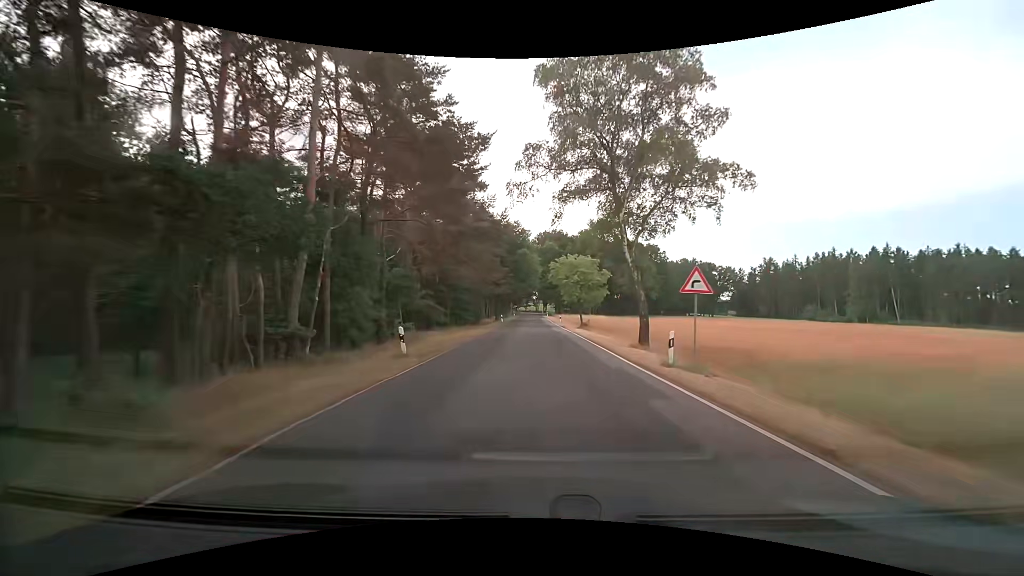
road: tertiary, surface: asphalt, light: Day
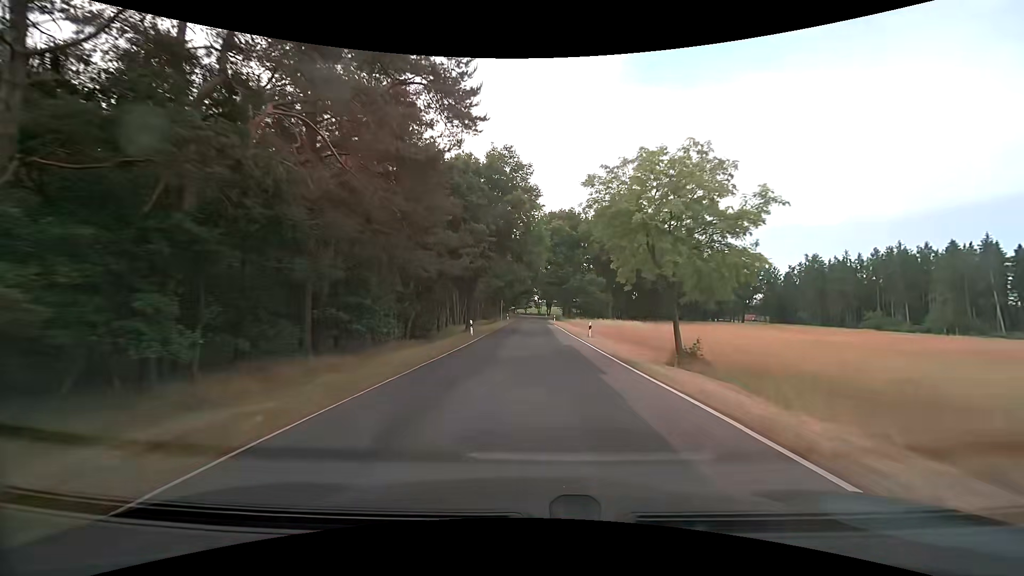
(+0.1, +31.8) m; 0°
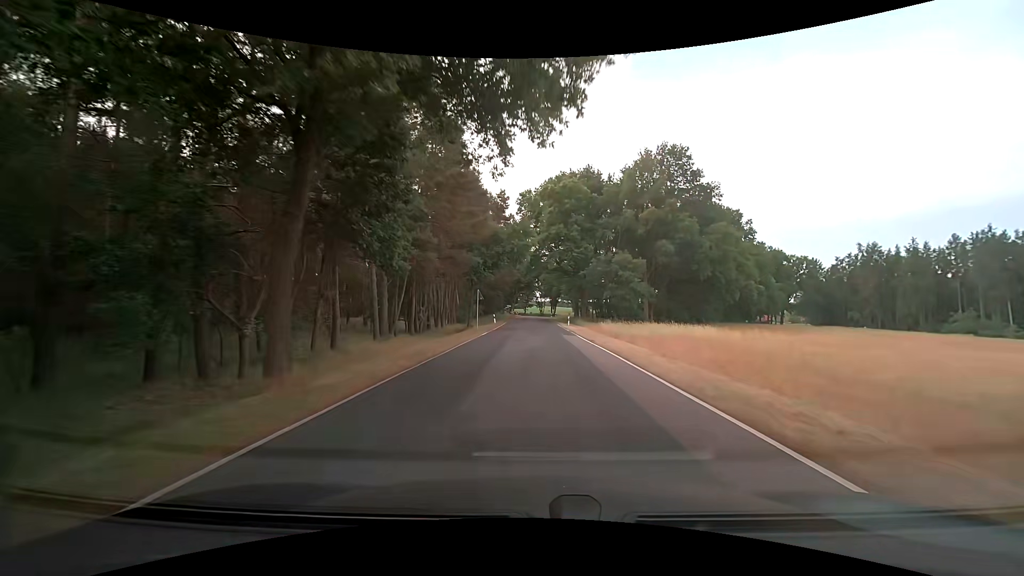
(0.0, +29.5) m; 0°
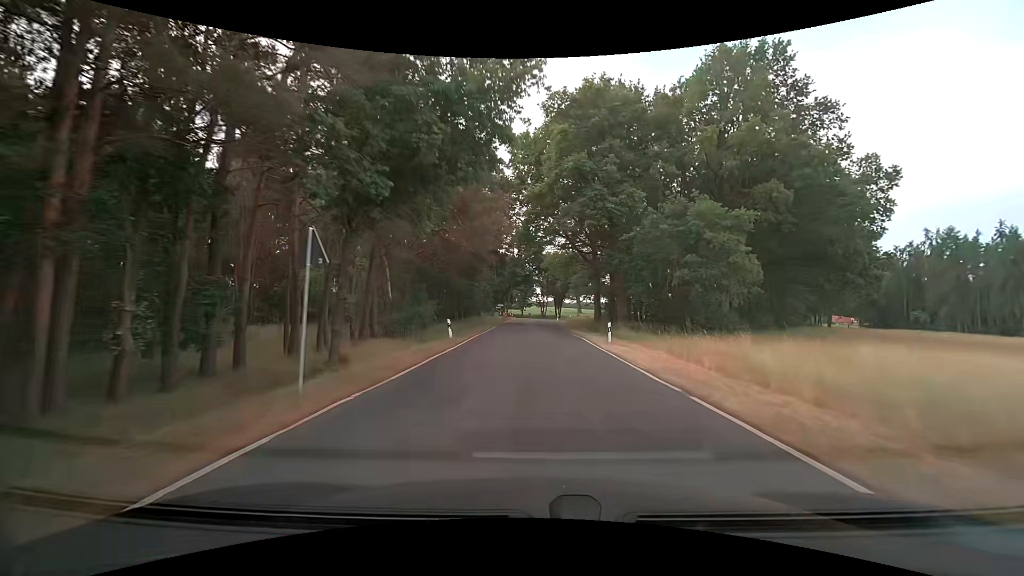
(-0.1, +27.2) m; 0°
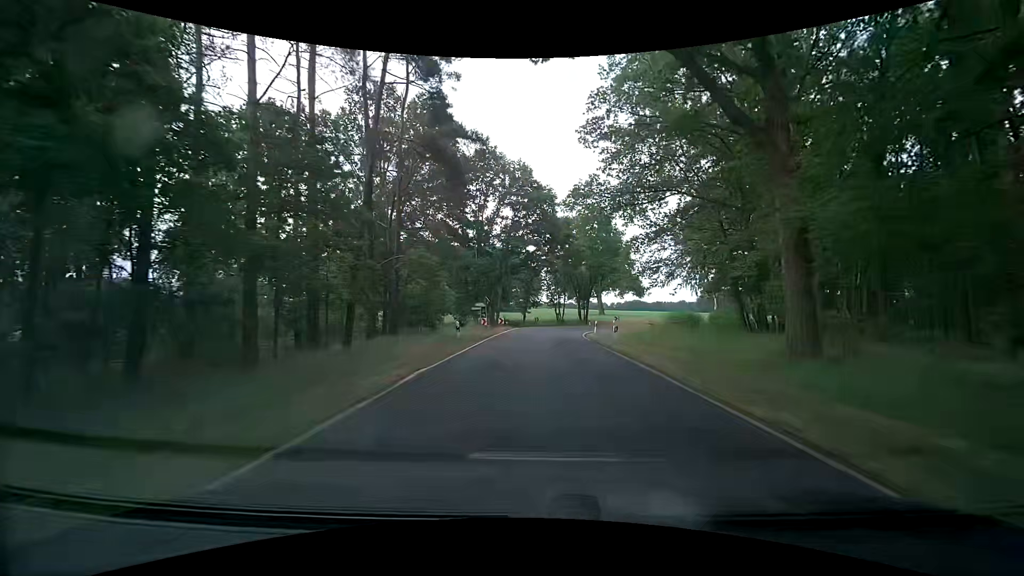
(0.0, +40.1) m; 0°
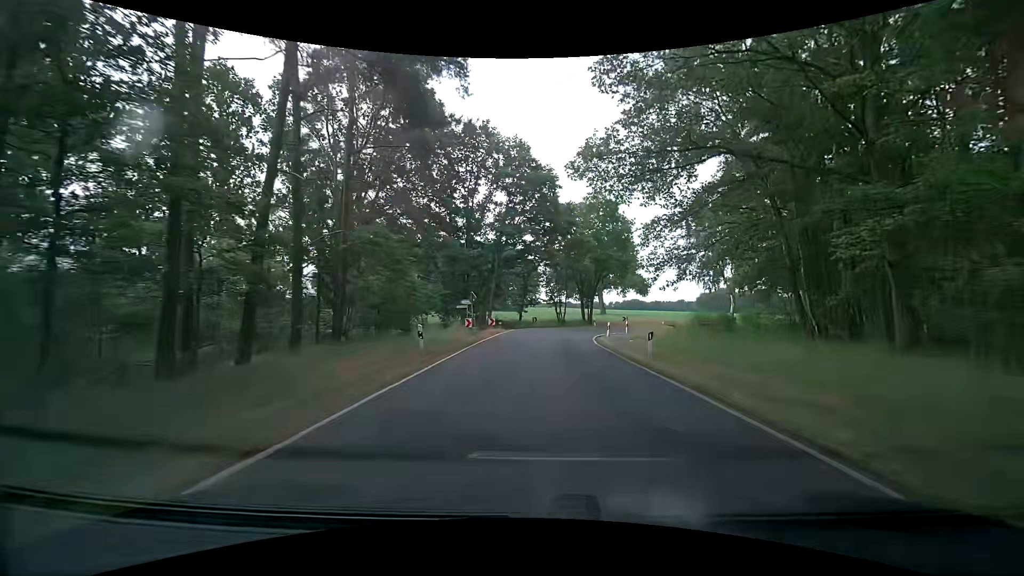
(-0.1, +7.3) m; -2°
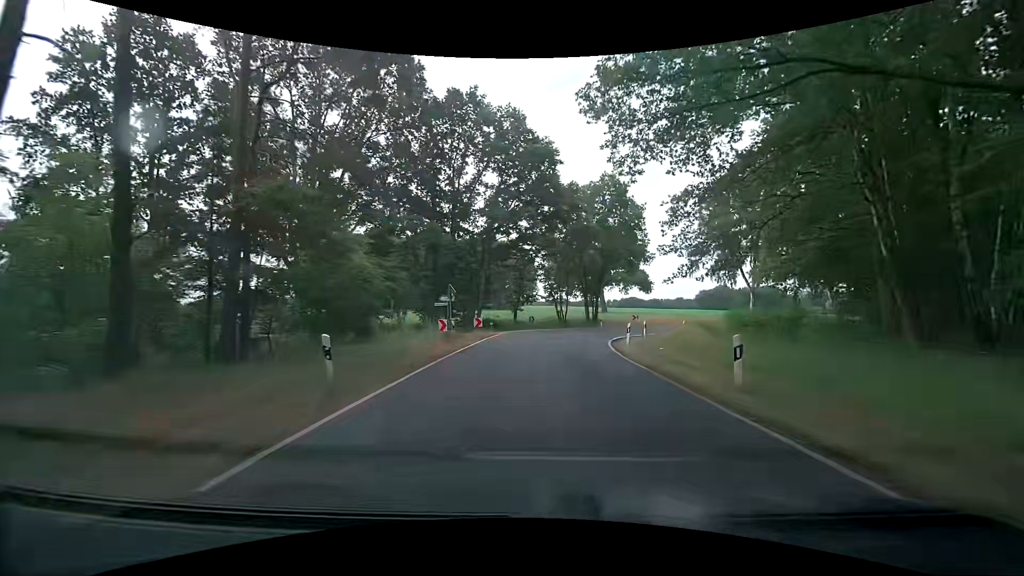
(+0.2, +7.1) m; +2°
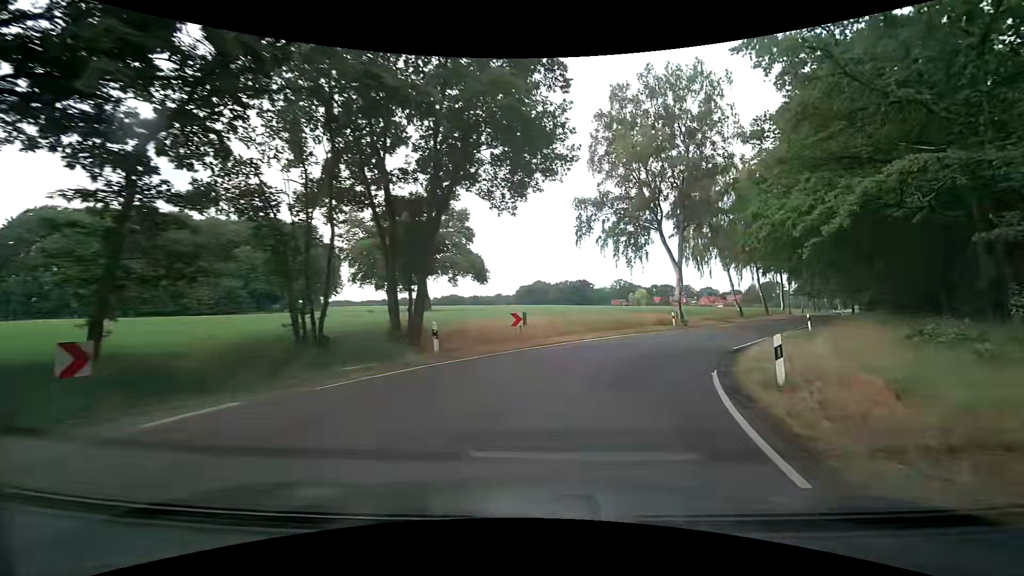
(+2.9, +31.5) m; +19°
(+1, +10) (+5, +19) (+10, +28) (+16, +36) (+21, +44) (+27, +53) (+32, +61) (+38, +69) (+43, +78) (+49, +86) m
